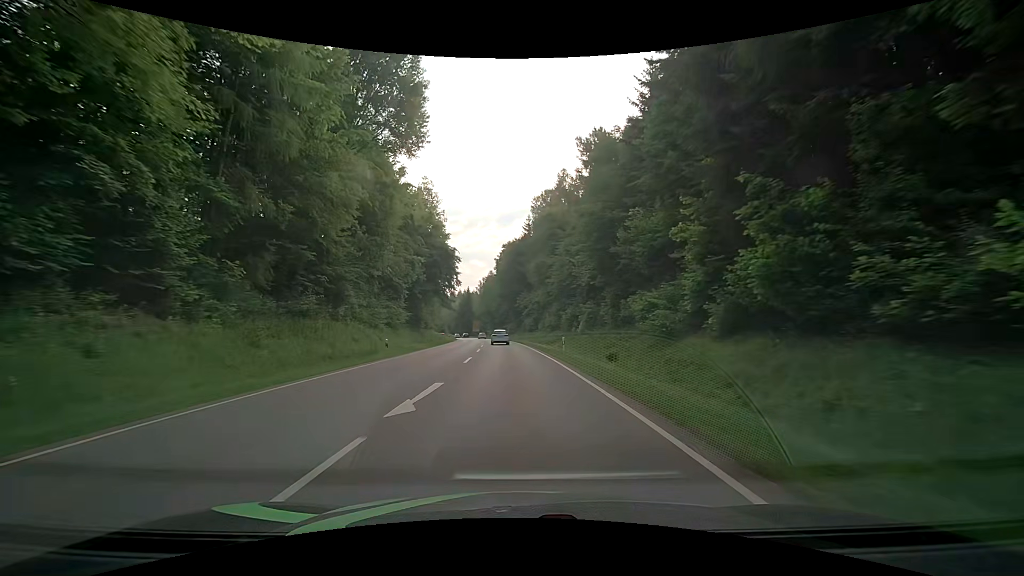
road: secondary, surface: asphalt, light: Day
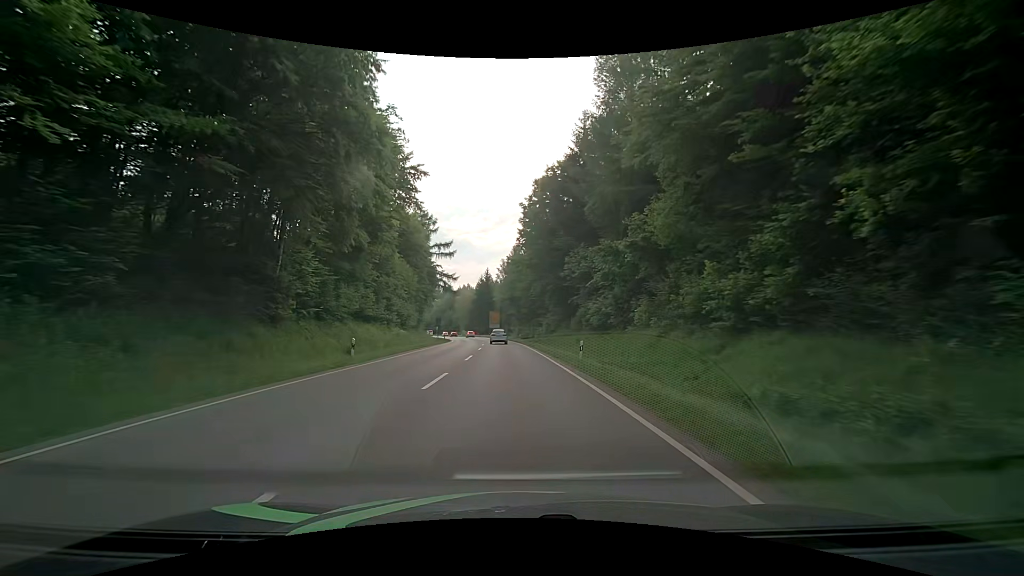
(-1.6, +54.1) m; -4°
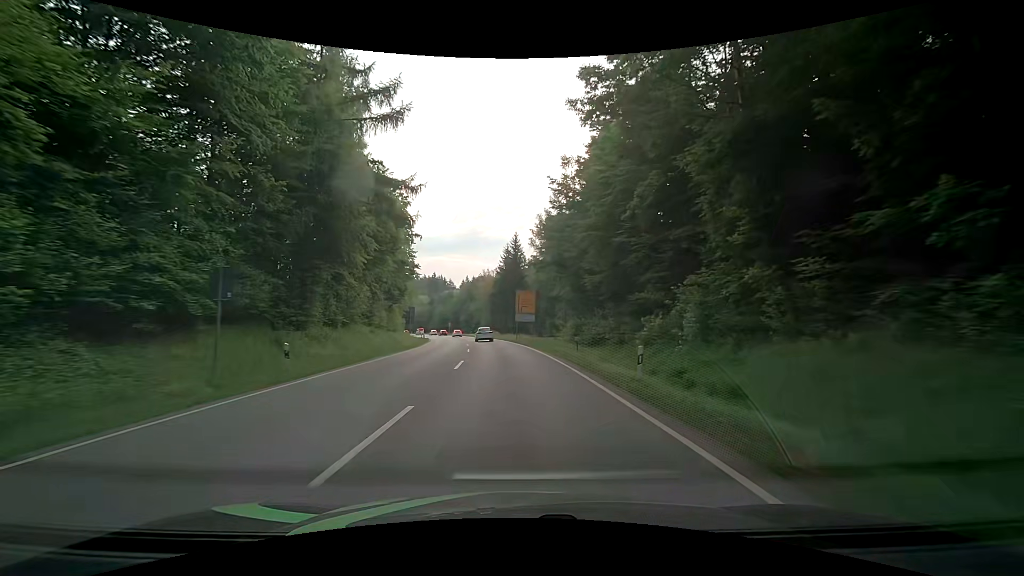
(-1.7, +54.1) m; -5°
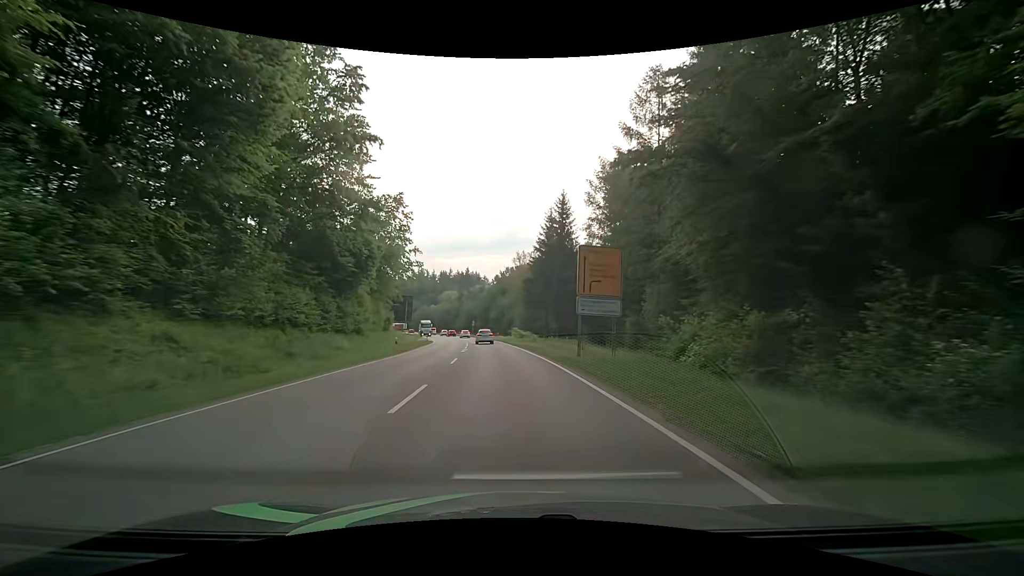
(-0.8, +32.4) m; -4°
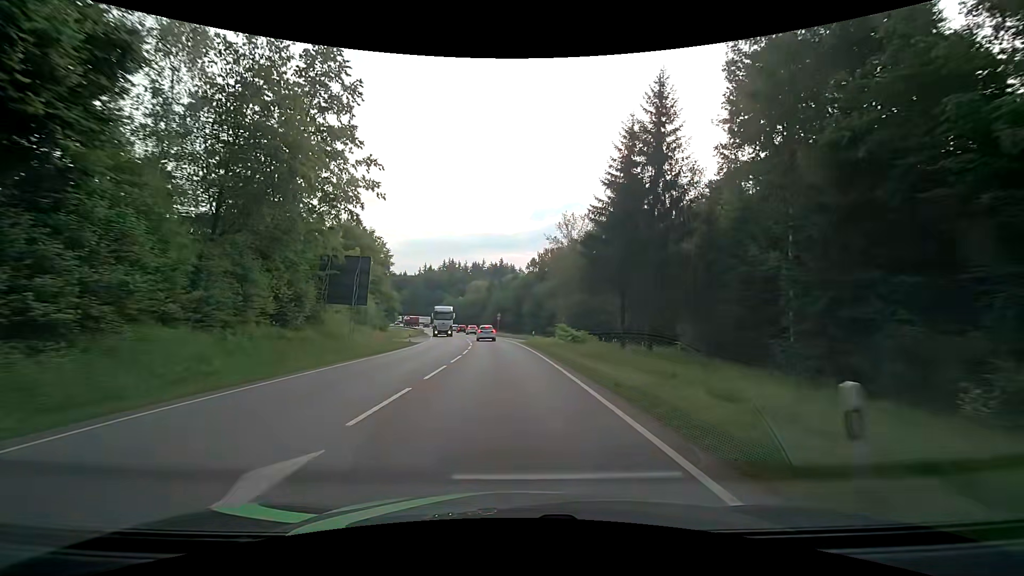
(-1.1, +32.1) m; -4°
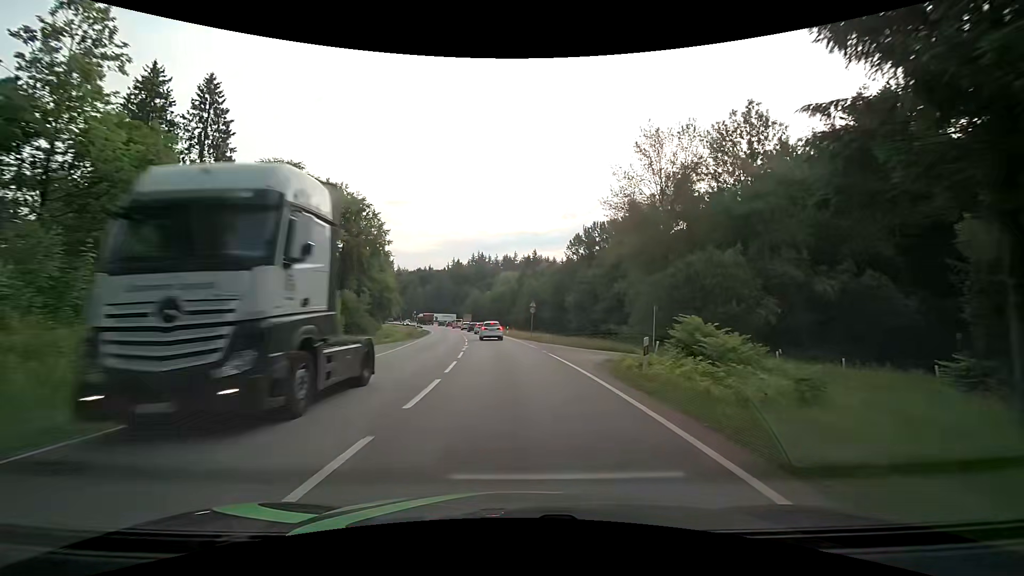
(-1.0, +28.9) m; -4°
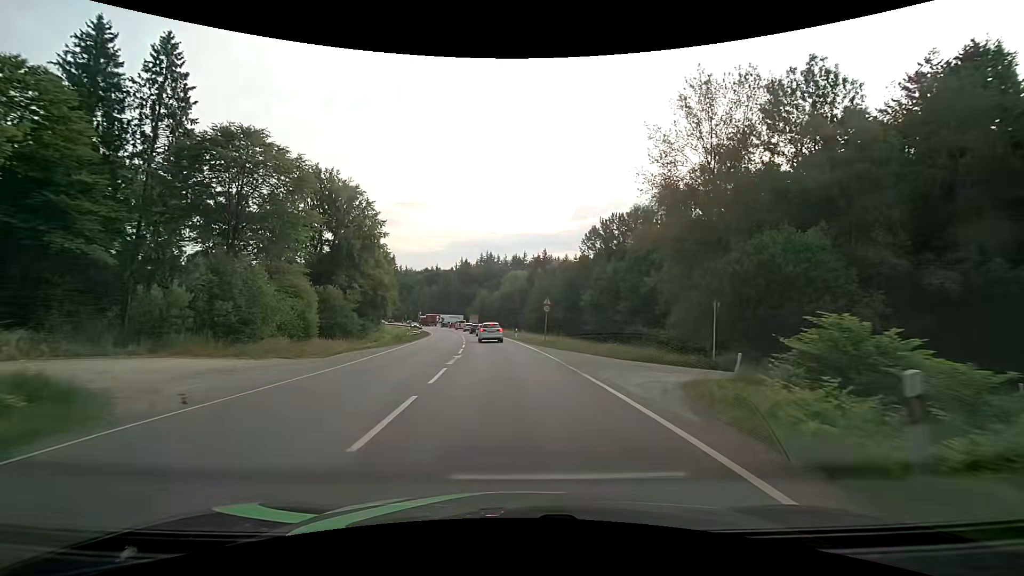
(0.0, +8.4) m; -1°
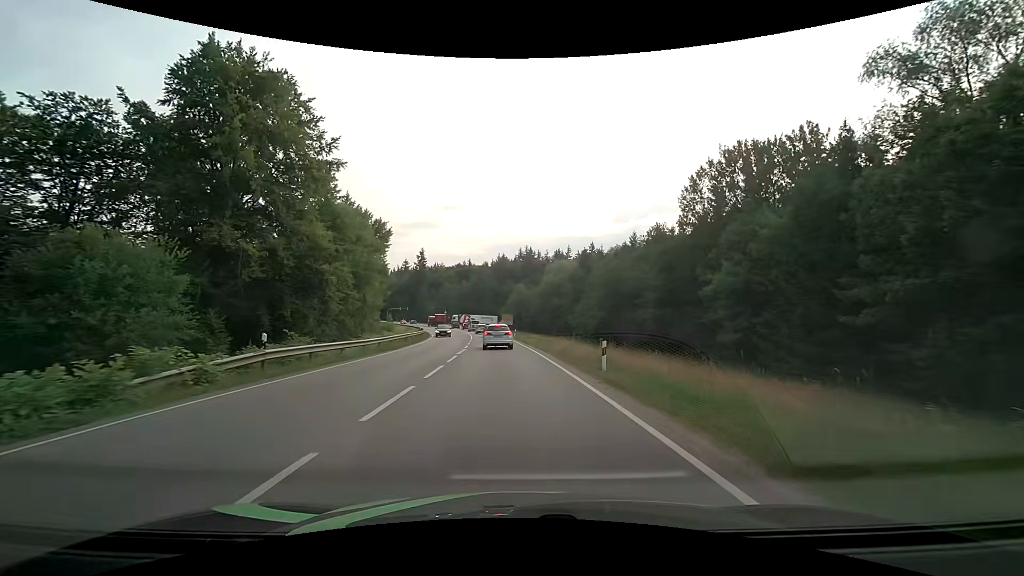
(-1.4, +34.1) m; -5°
